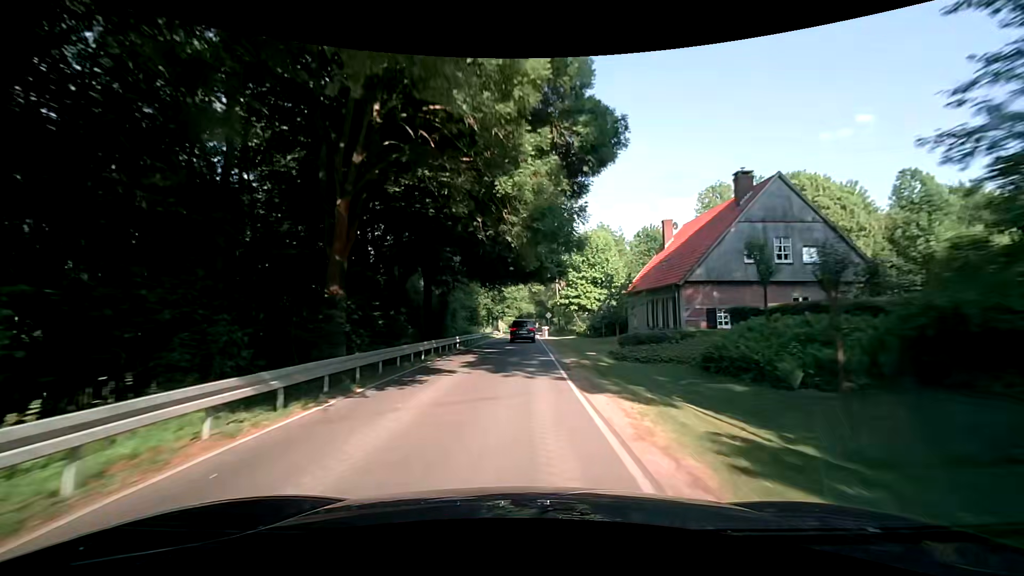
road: tertiary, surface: asphalt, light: Day
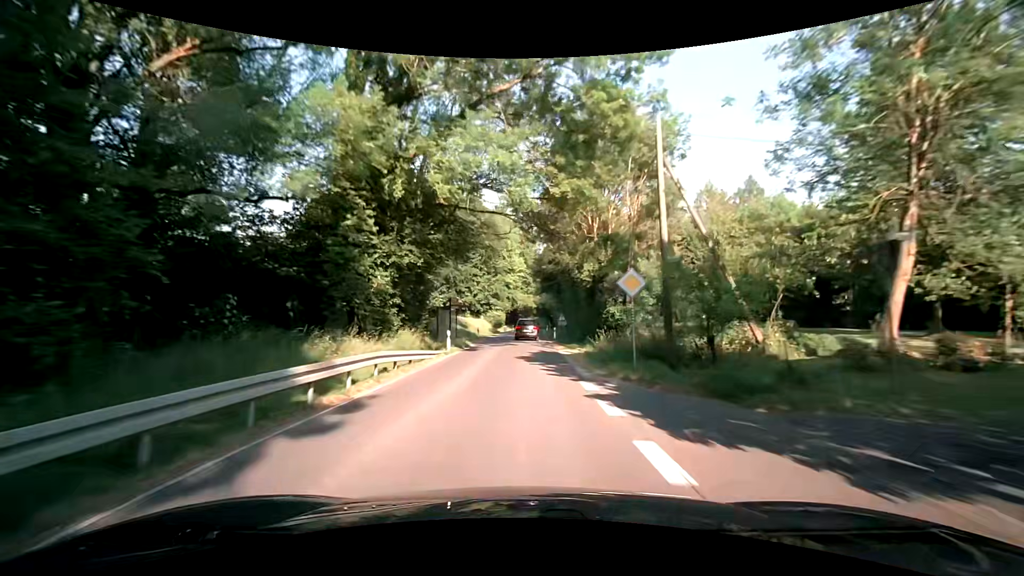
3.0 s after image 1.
(+0.5, +51.8) m; +1°
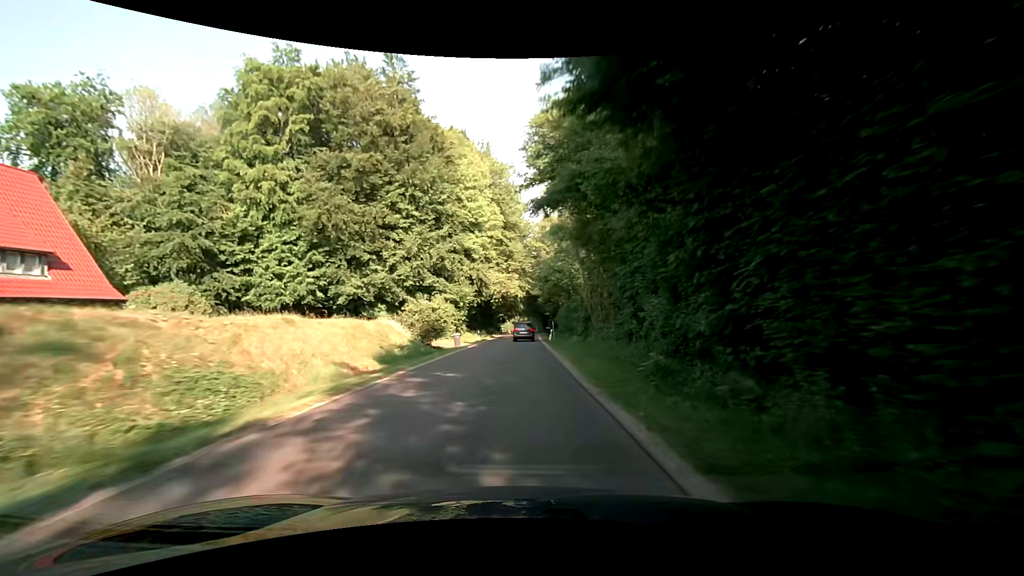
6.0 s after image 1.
(+0.8, +52.3) m; +2°
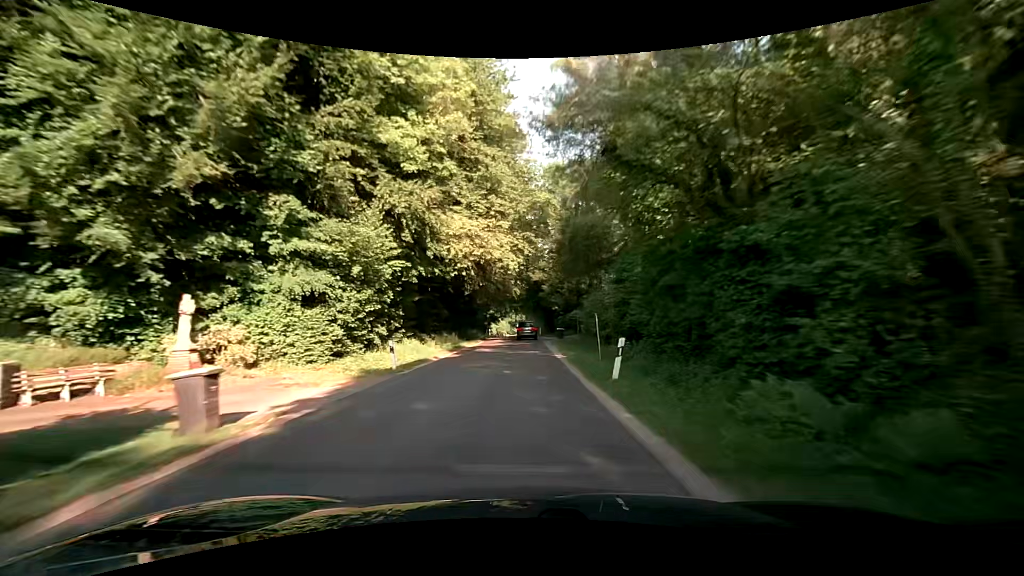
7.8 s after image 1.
(0.0, +32.5) m; 0°
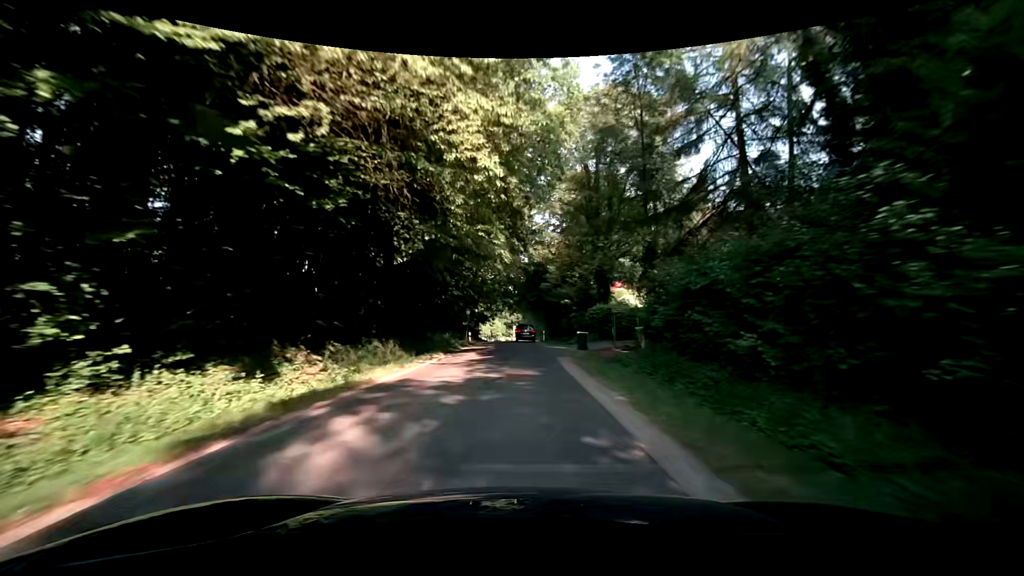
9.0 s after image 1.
(-0.1, +22.0) m; +1°
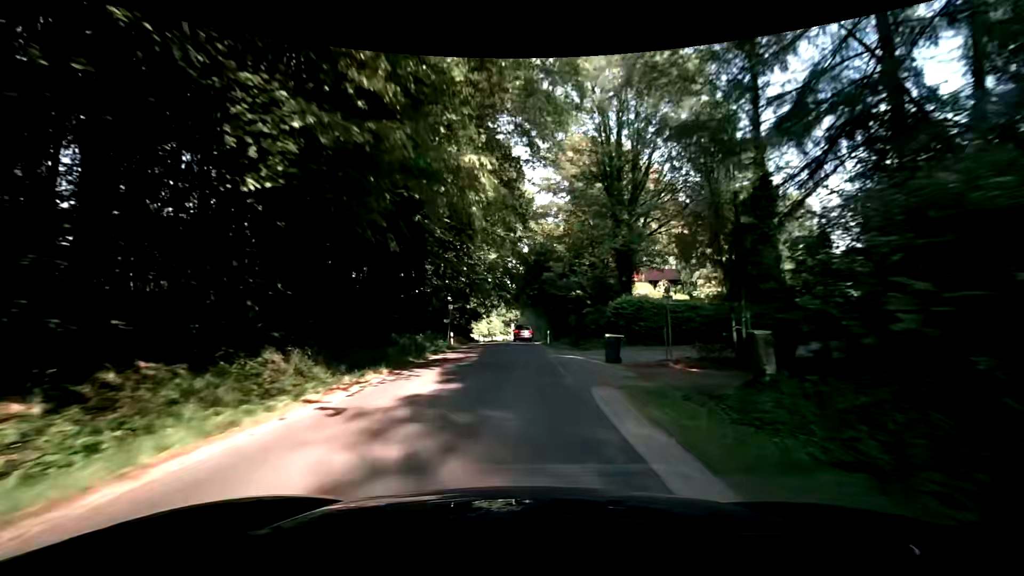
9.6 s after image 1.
(-0.1, +11.0) m; 0°
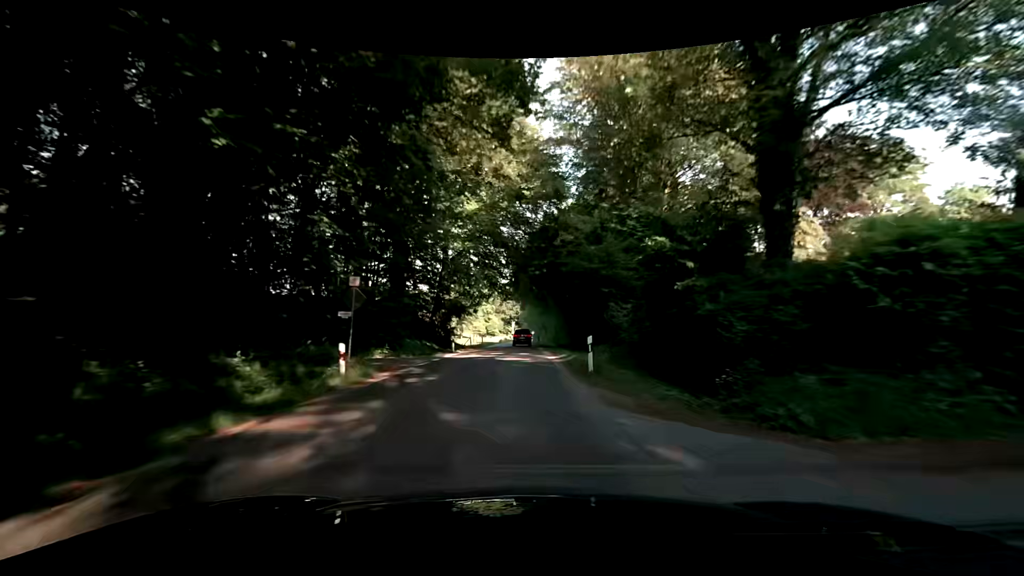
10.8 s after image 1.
(-0.2, +21.9) m; 0°
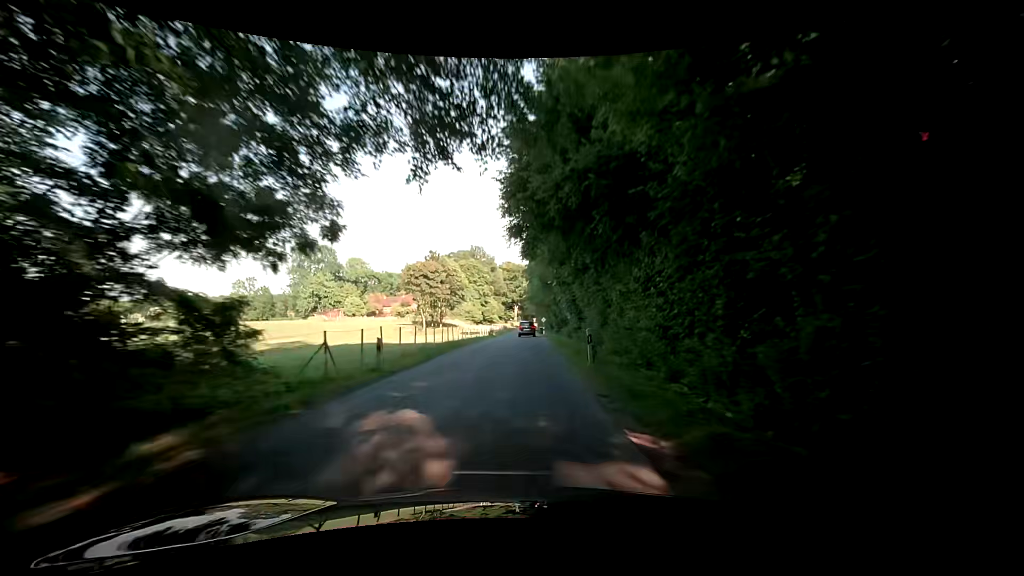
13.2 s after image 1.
(-0.9, +44.1) m; -2°
(0, +10) (0, +20) (0, +30) (0, +40) (0, +50) (0, +60) (0, +70) (0, +80) (0, +90) (0, +100) m
